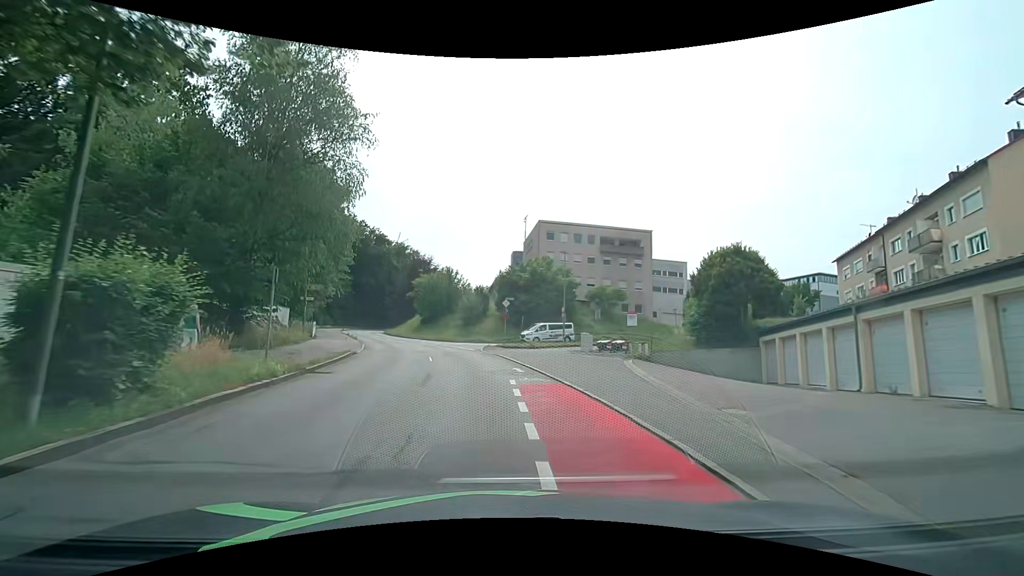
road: tertiary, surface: asphalt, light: Day
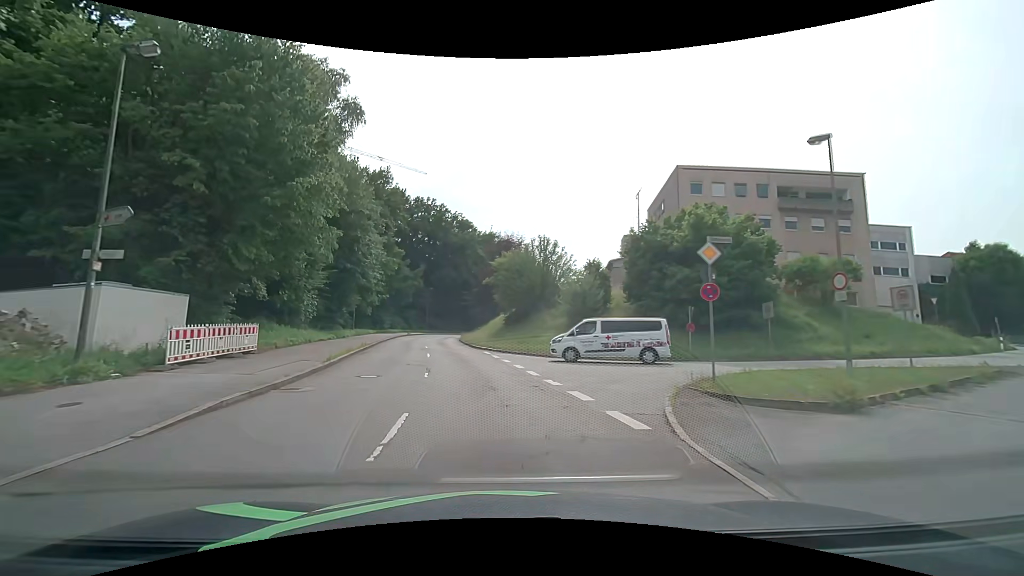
(-2.1, +24.4) m; -11°
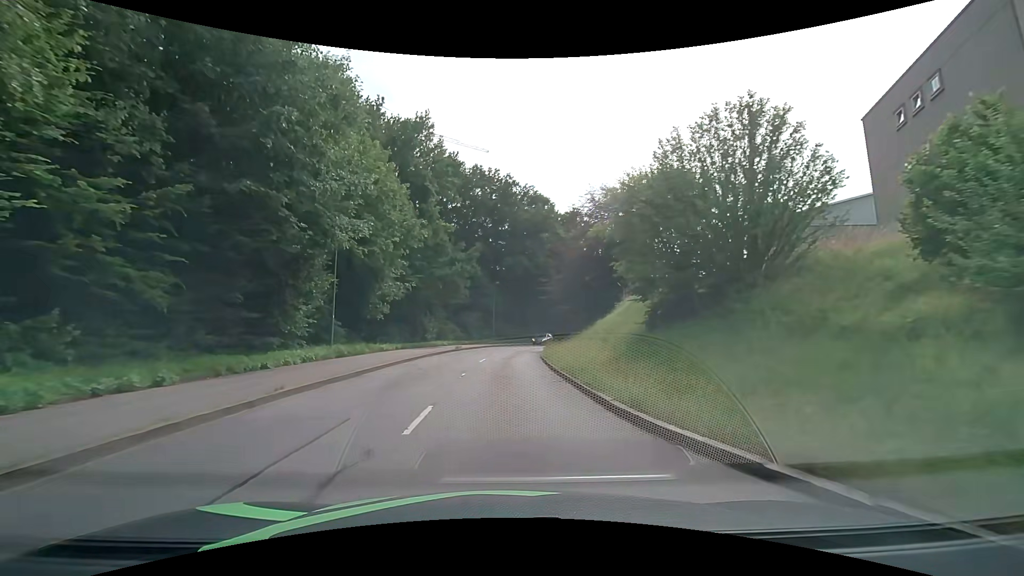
(-2.6, +25.8) m; -9°
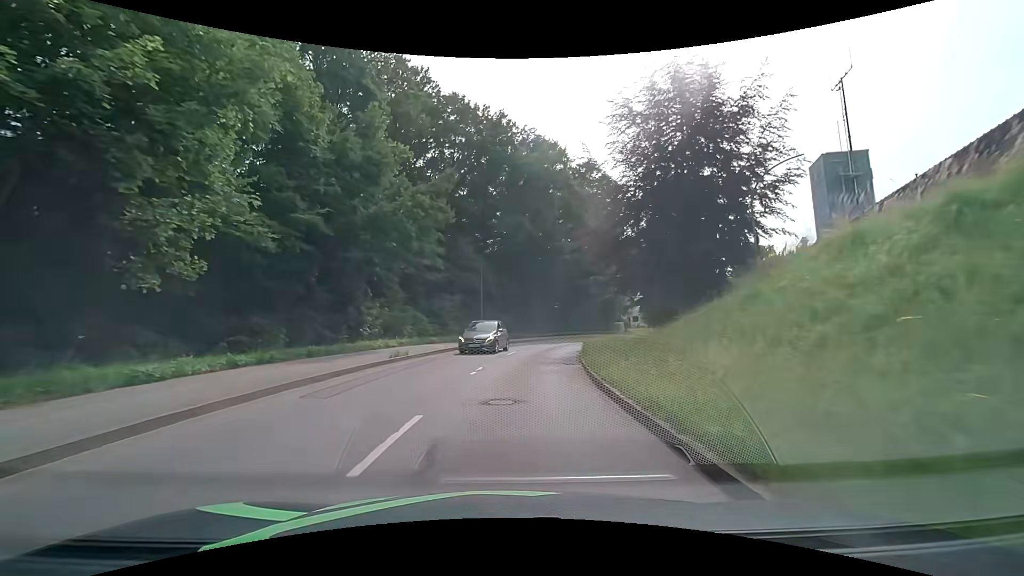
(0.0, +20.4) m; 0°
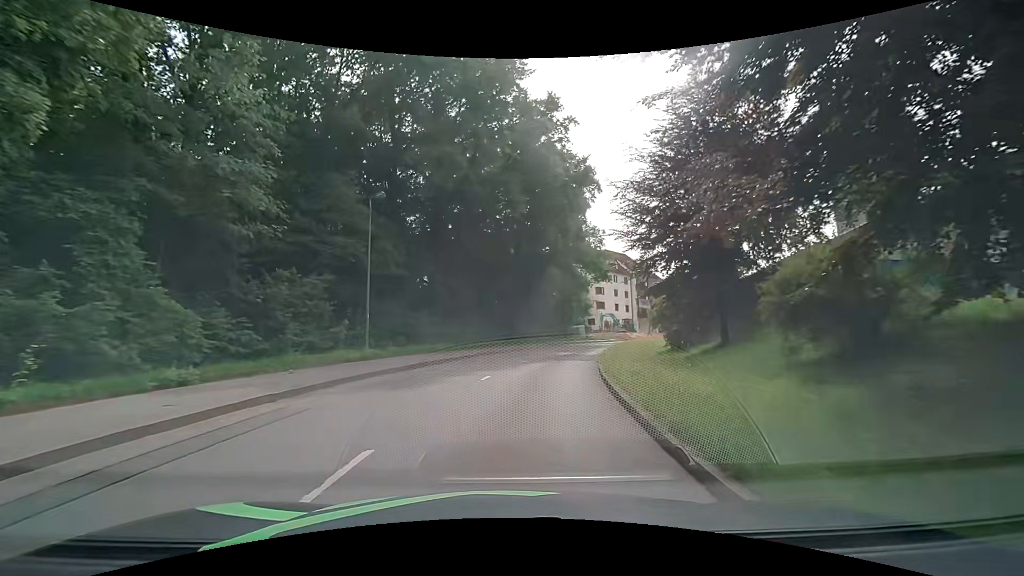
(+1.1, +19.8) m; +7°
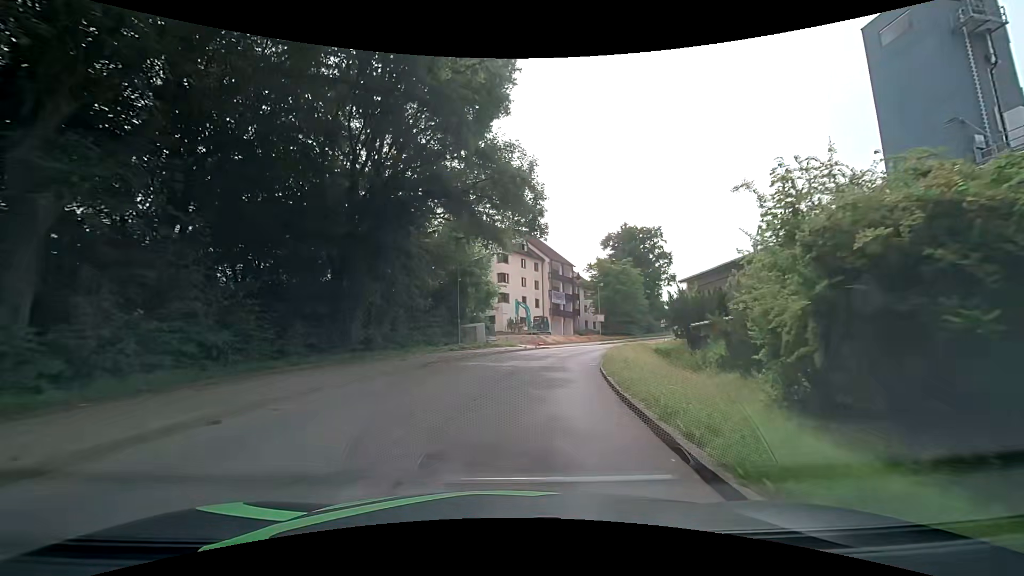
(+2.9, +25.3) m; +14°
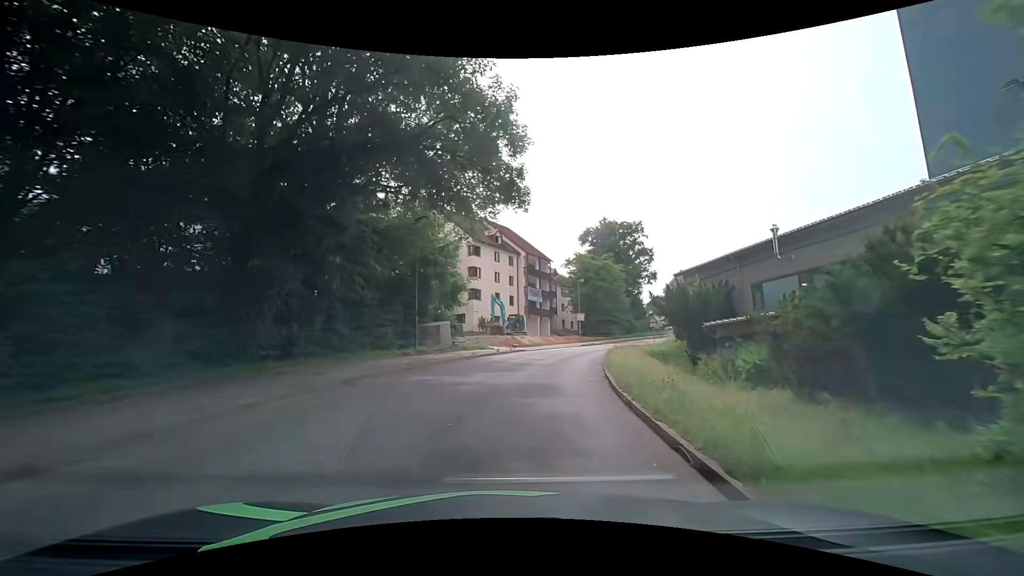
(+0.1, +6.2) m; +2°
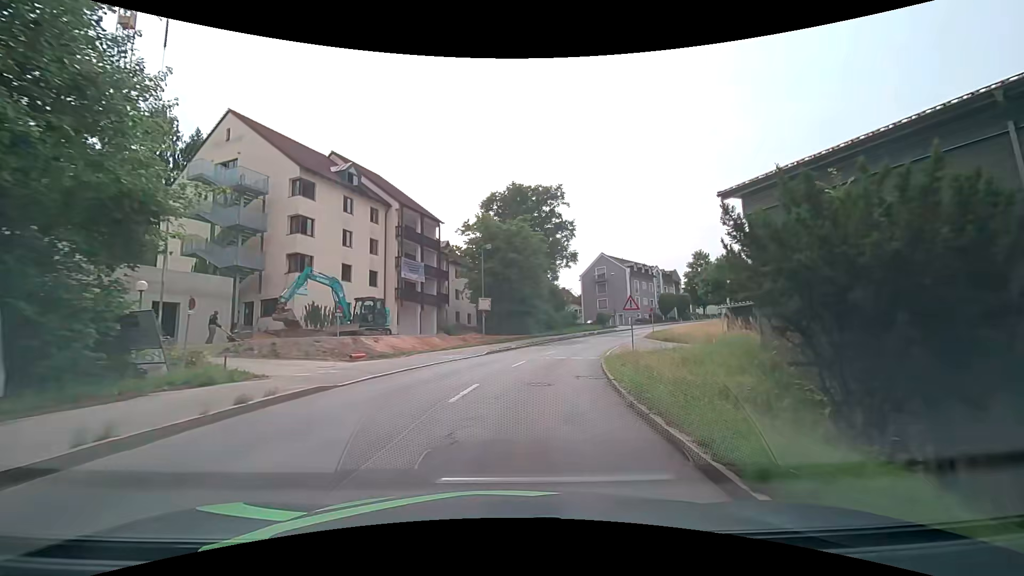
(+2.6, +24.1) m; +12°
(0, +10) (+2, +20) (+4, +30) (+7, +39) (+11, +48) (+15, +57) (+21, +66) (+27, +74) (+34, +81) (+41, +88) m
